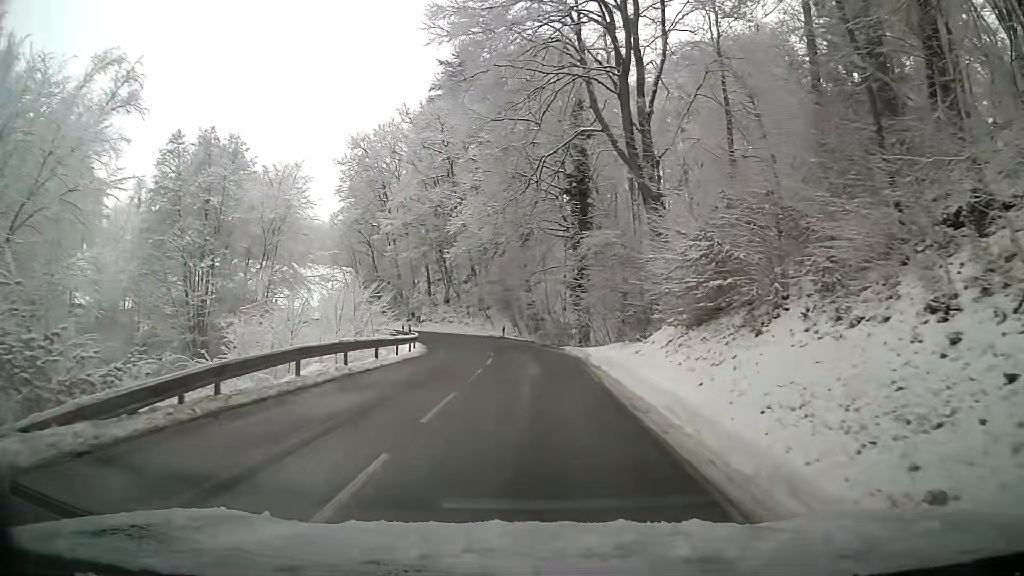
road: tertiary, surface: asphalt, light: Day
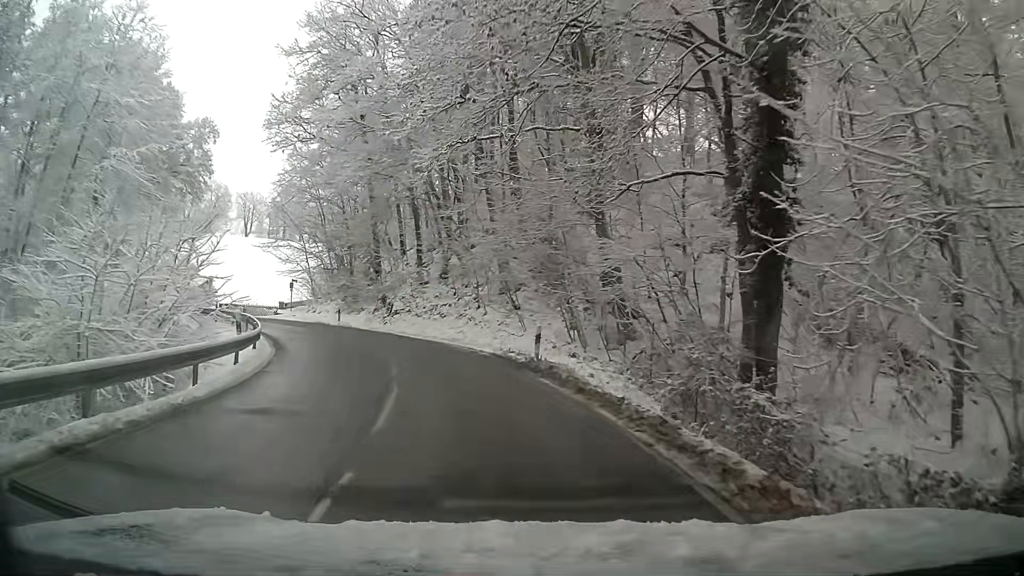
(-1.3, +31.9) m; -9°
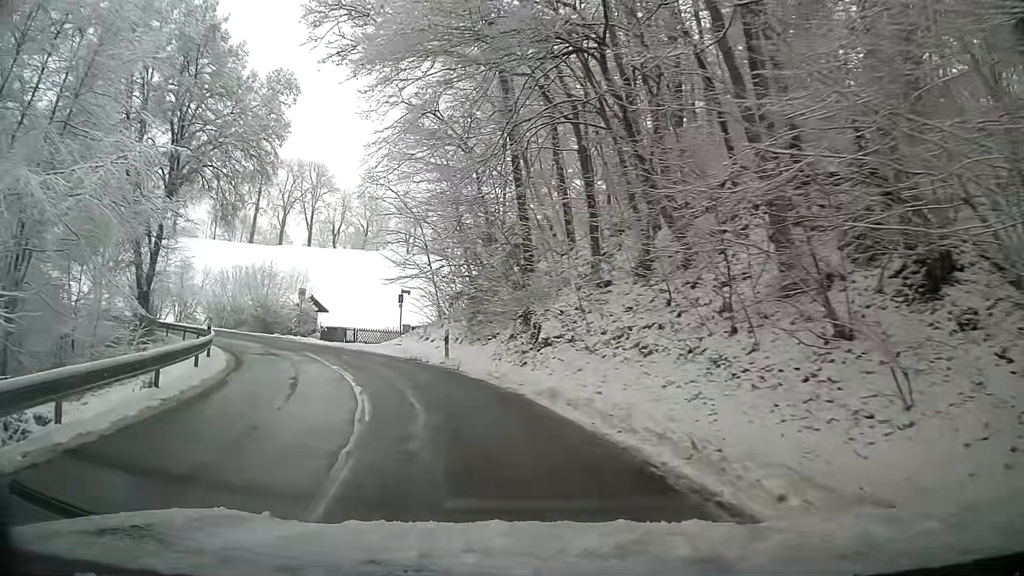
(-2.3, +17.6) m; -16°
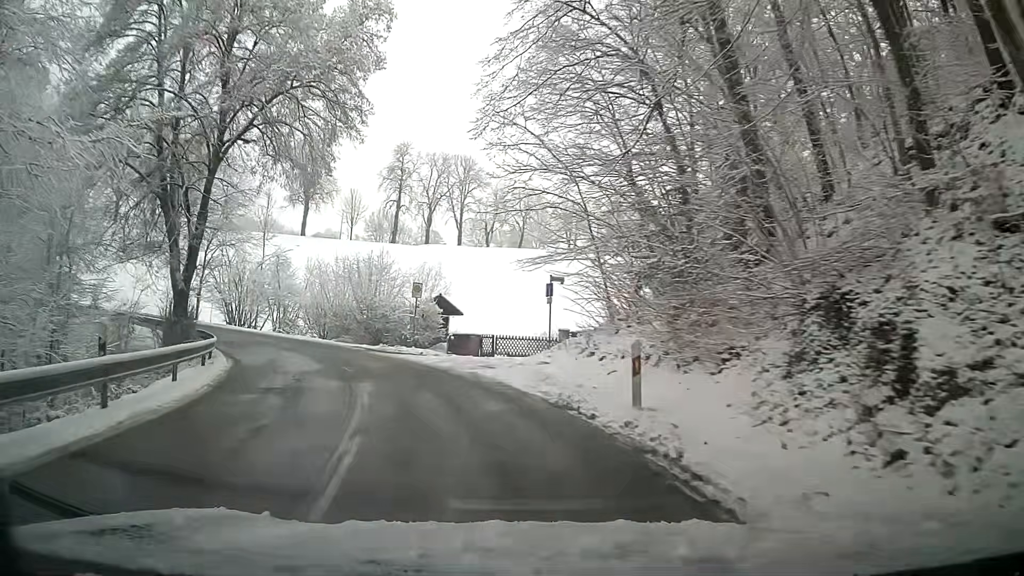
(-1.3, +11.8) m; -13°
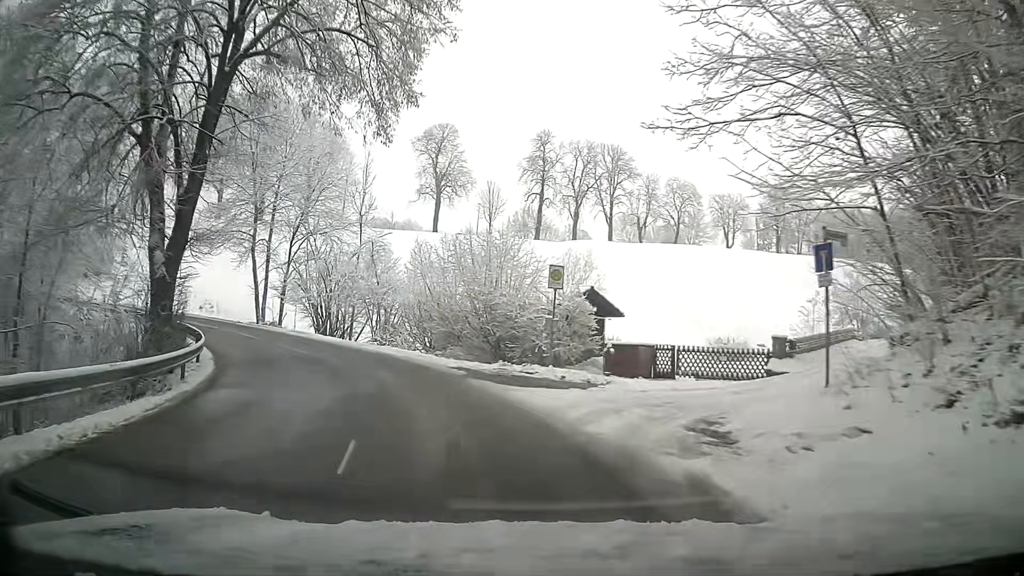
(-1.4, +11.3) m; -13°
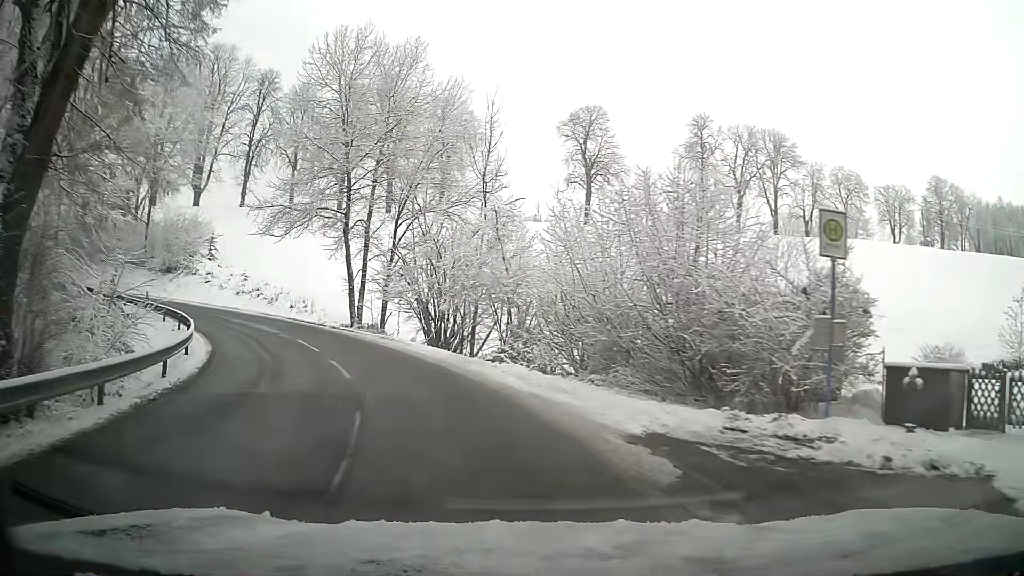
(-1.1, +10.5) m; -12°
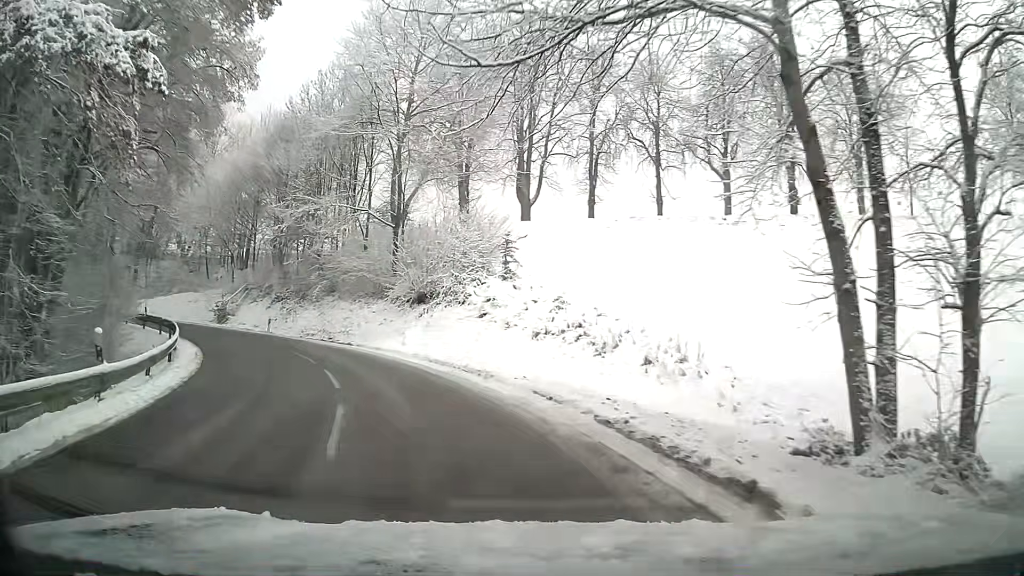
(-7.8, +24.8) m; -35°
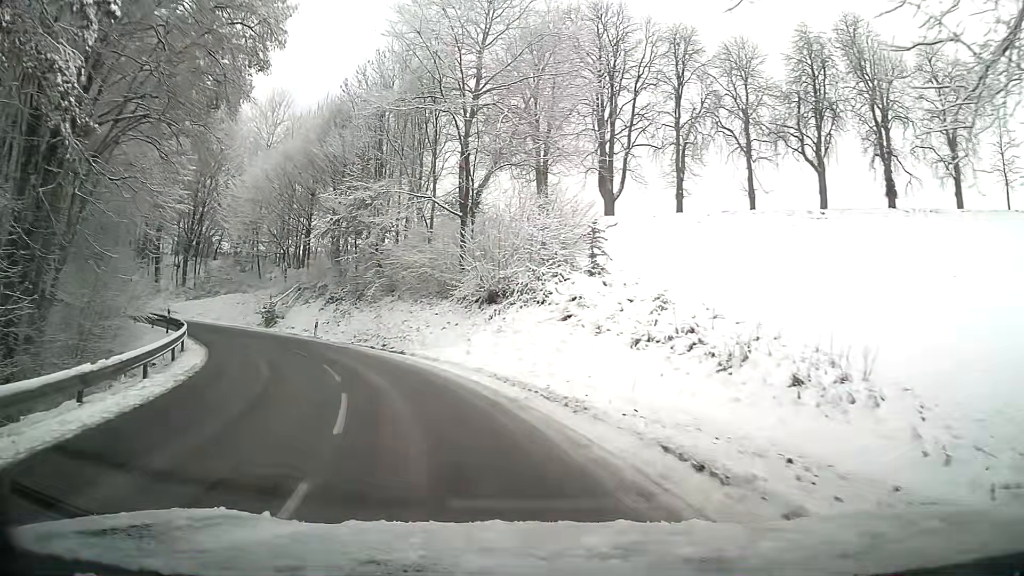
(-0.3, +5.1) m; -7°
(-1, +10) (-4, +19) (-10, +28) (-16, +35) (-24, +42) (-32, +47) (-41, +51) (-50, +56) (-59, +62) (-66, +68) m
